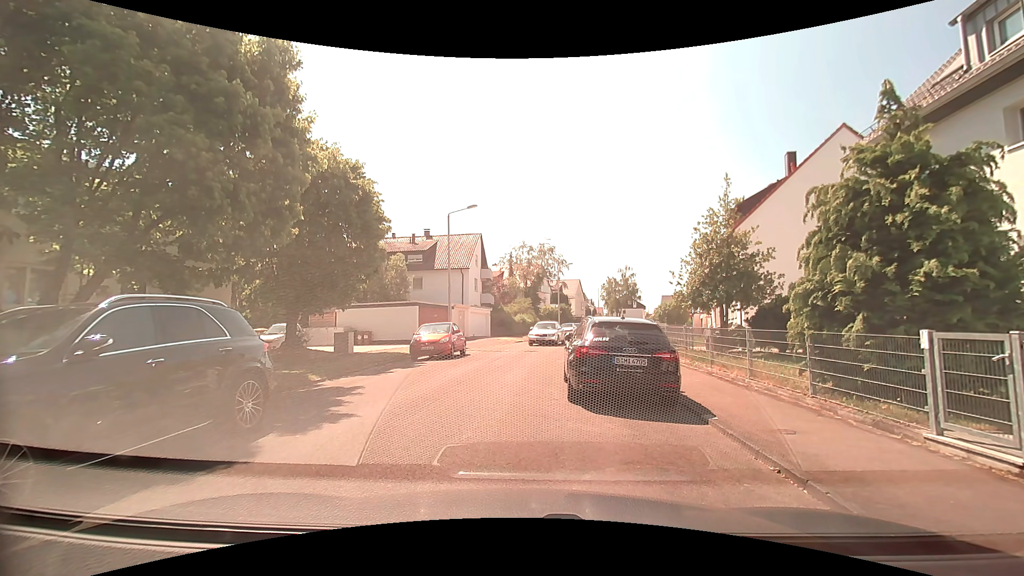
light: Day
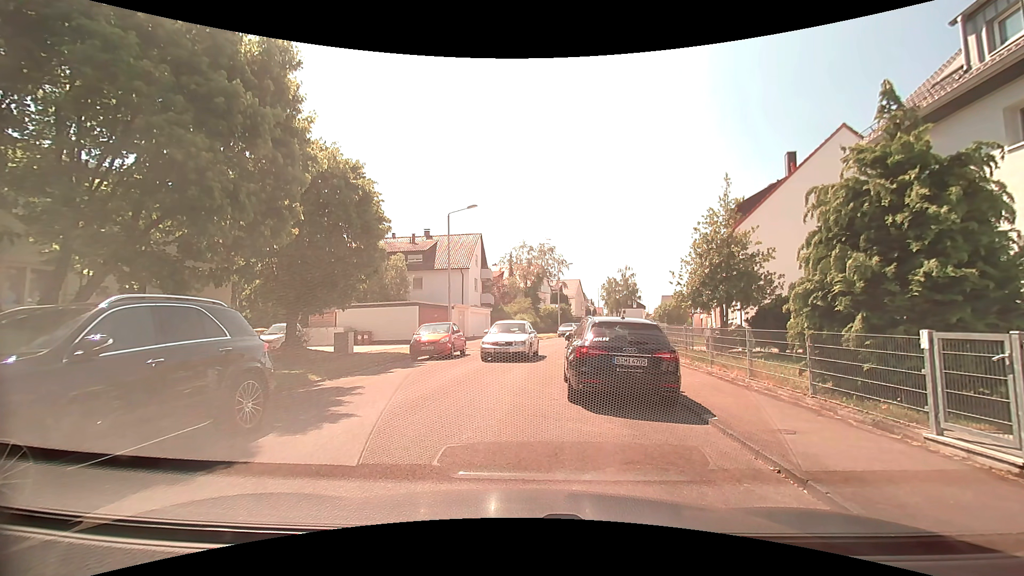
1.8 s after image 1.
(0.0, 0.0) m; 0°
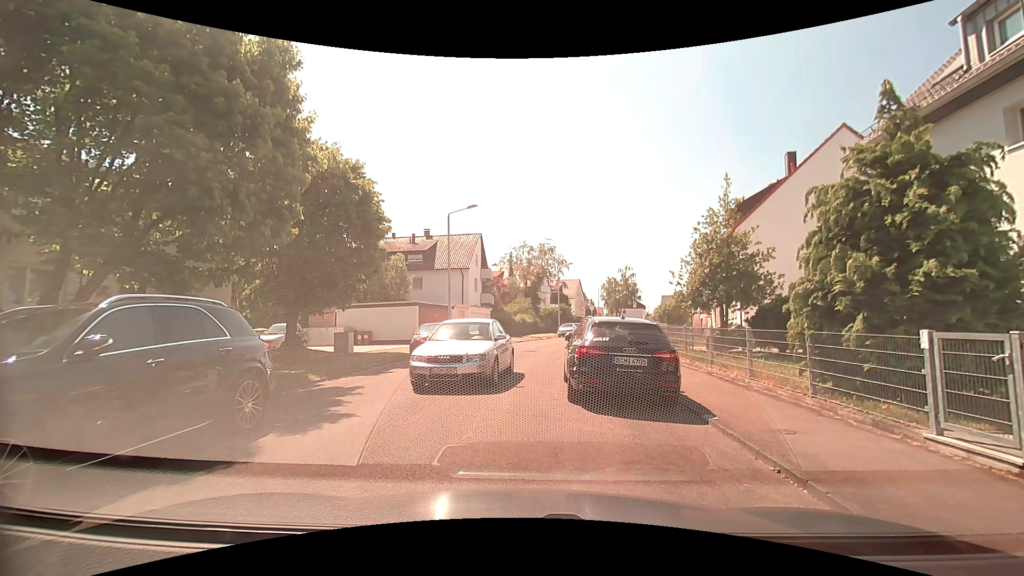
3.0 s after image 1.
(0.0, 0.0) m; 0°
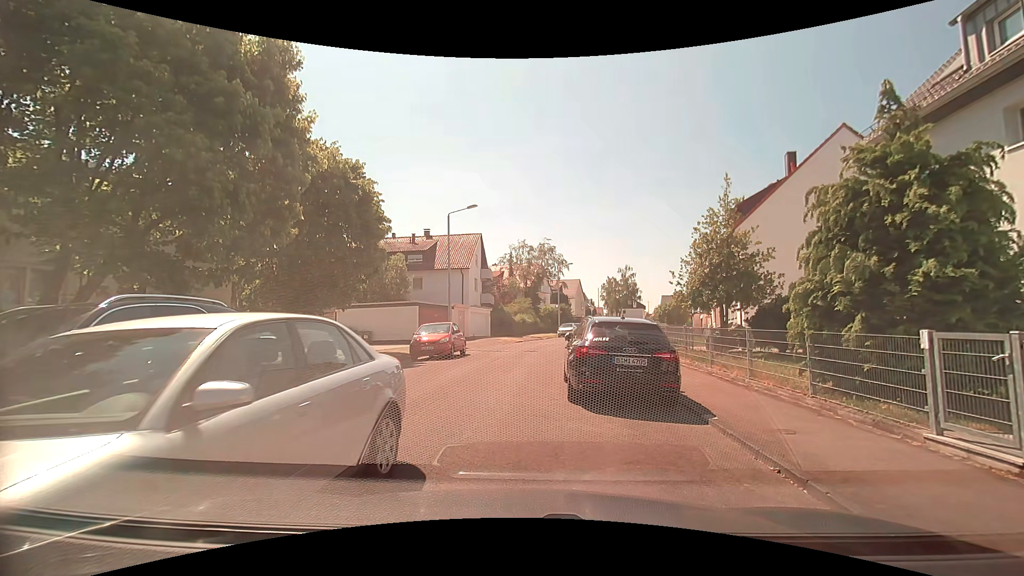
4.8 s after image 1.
(0.0, 0.0) m; 0°
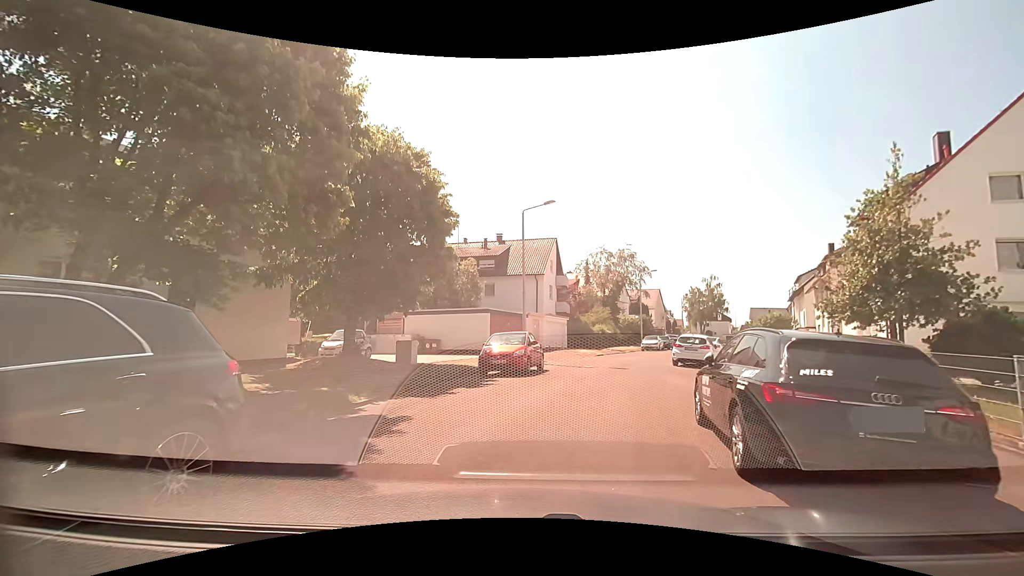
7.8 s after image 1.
(-0.3, +3.5) m; -8°
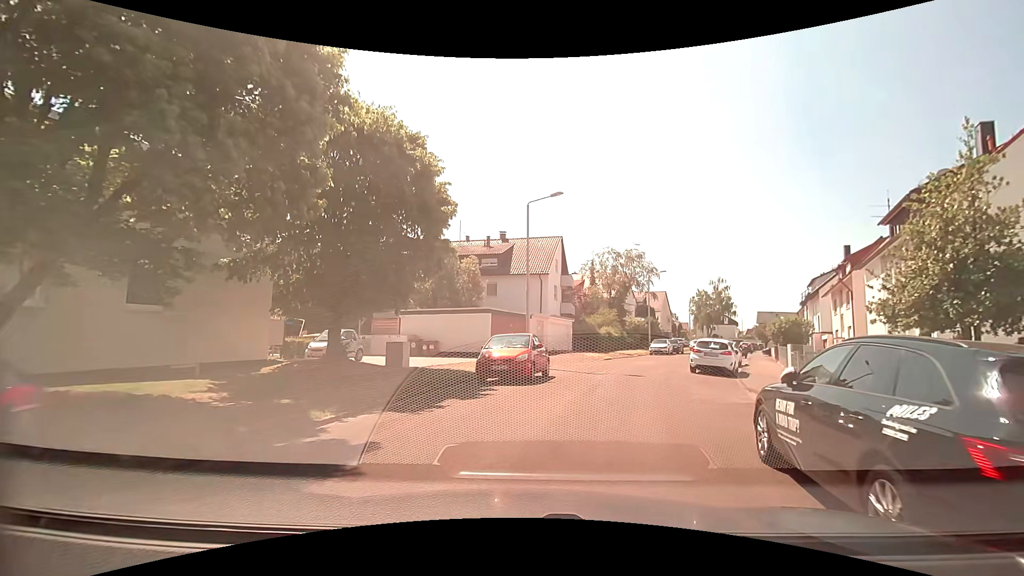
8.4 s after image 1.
(0.0, +2.0) m; +1°
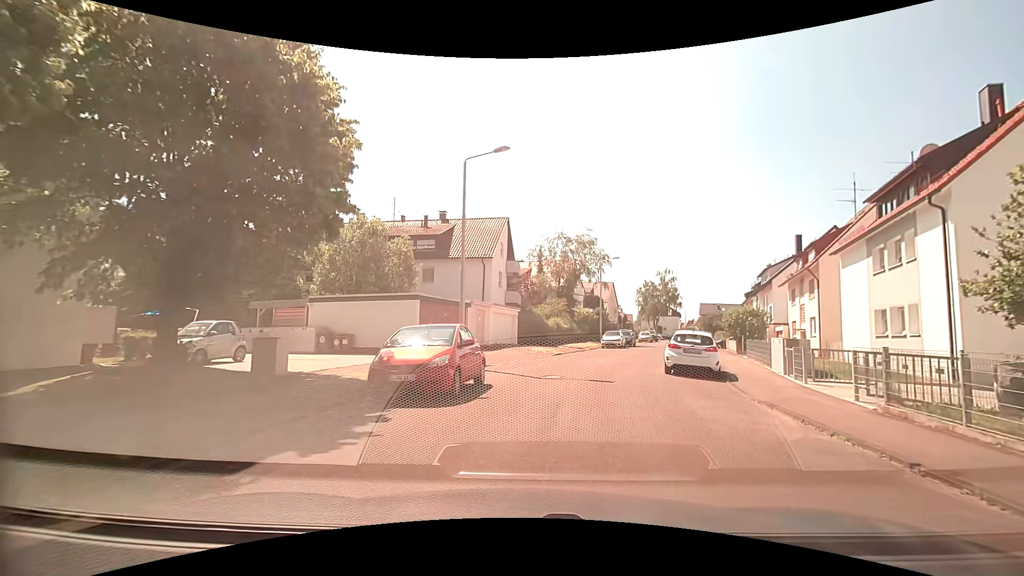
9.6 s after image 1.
(+0.1, +5.1) m; +7°
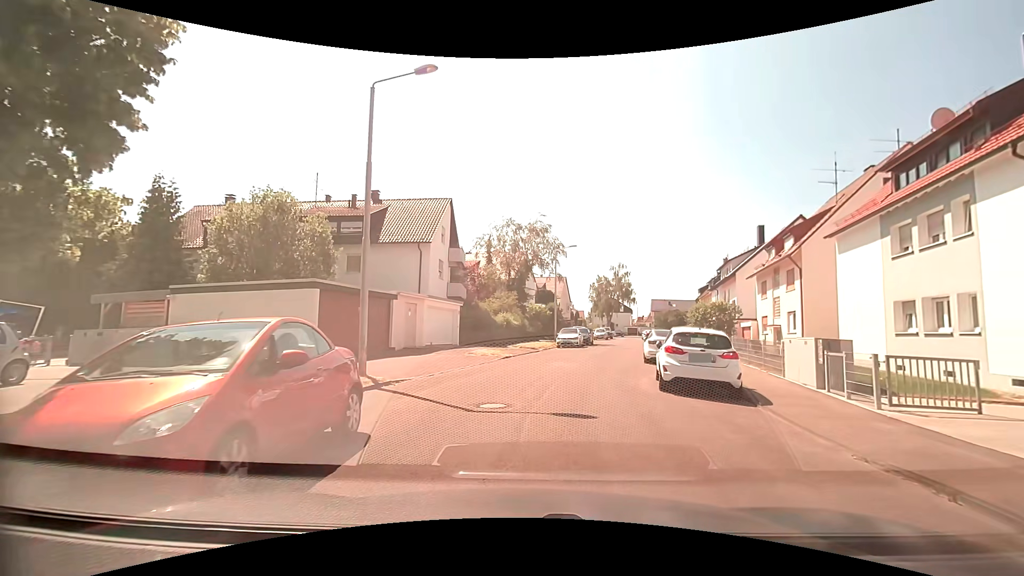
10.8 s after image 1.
(+0.2, +5.7) m; +3°
(+1, +10) (+2, +20) (+5, +30) (+7, +39) (+10, +49) (+12, +59) (+14, +68) (+16, +78) (+18, +88) (+21, +98) m
